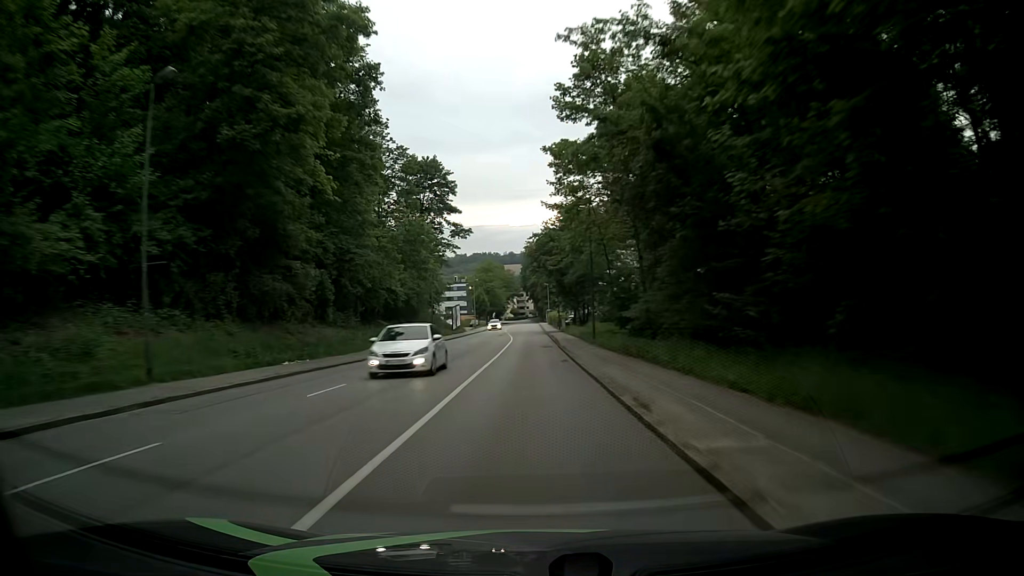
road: tertiary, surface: asphalt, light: Day
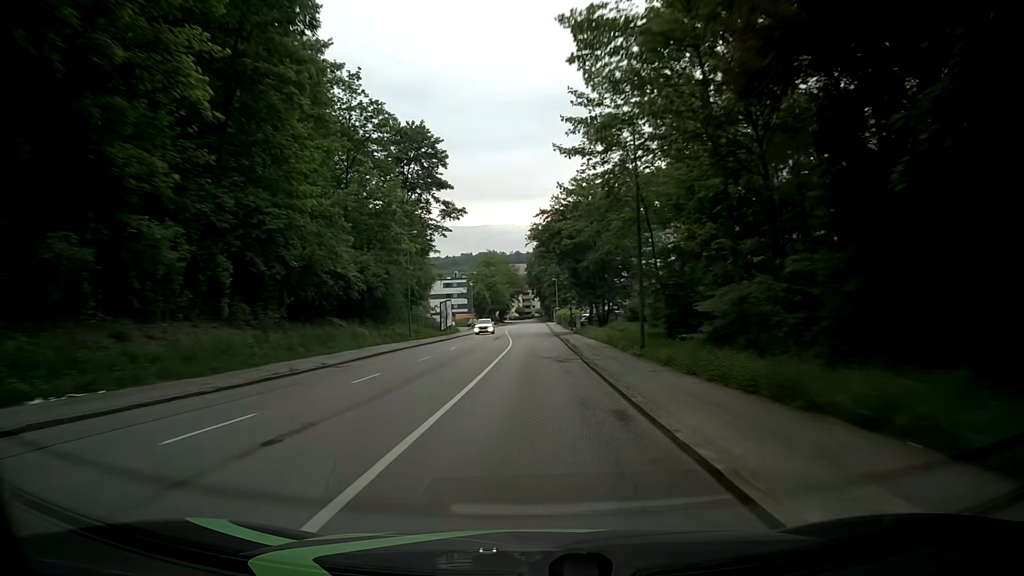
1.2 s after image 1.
(0.0, +15.2) m; 0°
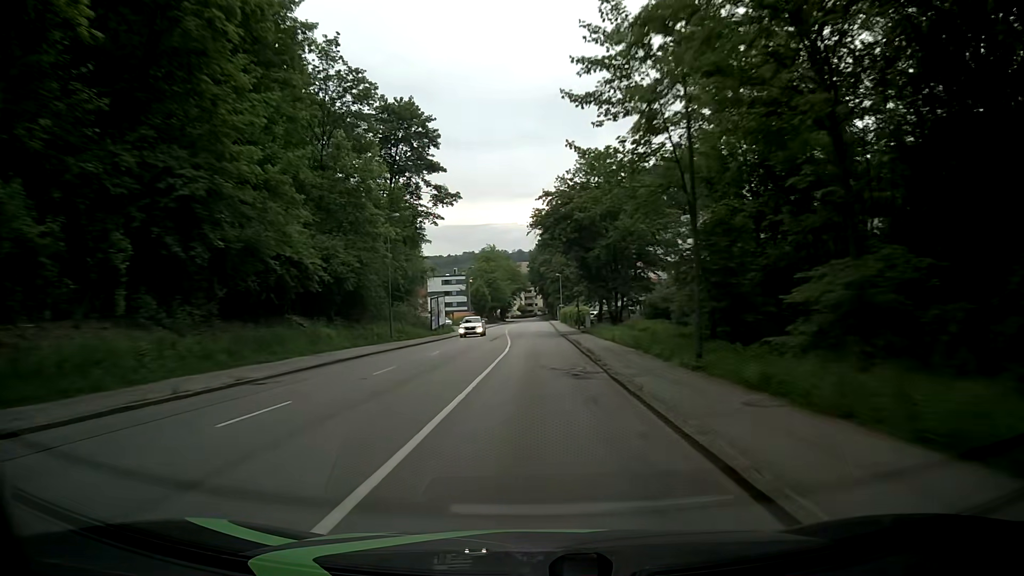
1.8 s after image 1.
(0.0, +7.6) m; 0°
